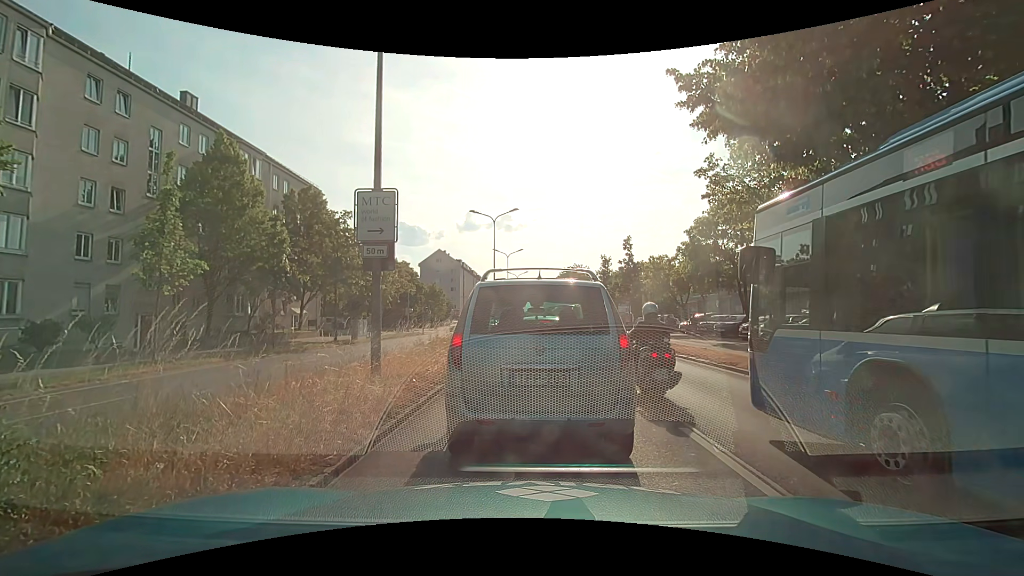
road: primary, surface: asphalt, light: Day
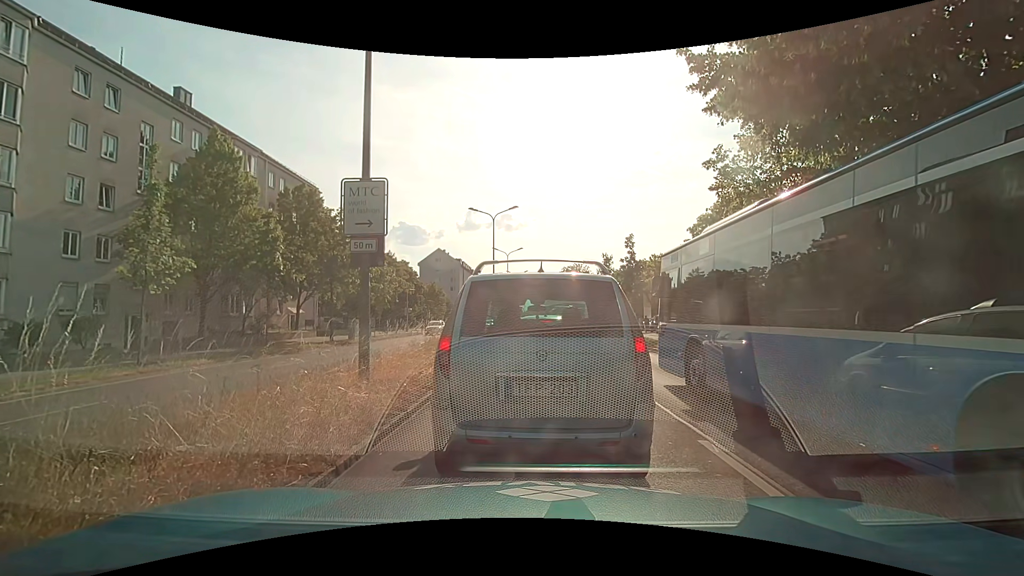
(0.0, +0.7) m; 0°
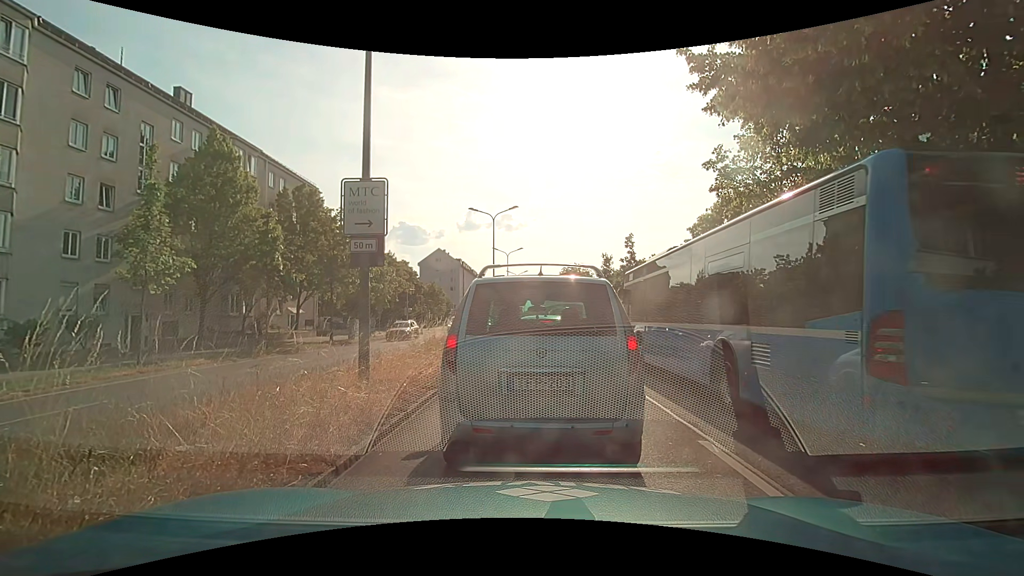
(0.0, +0.1) m; 0°
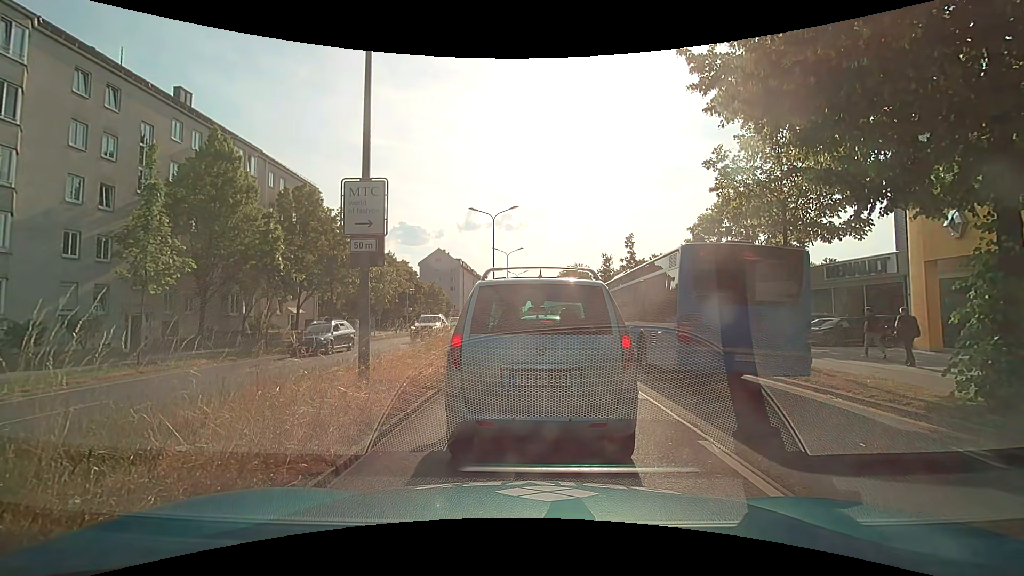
(0.0, 0.0) m; 0°
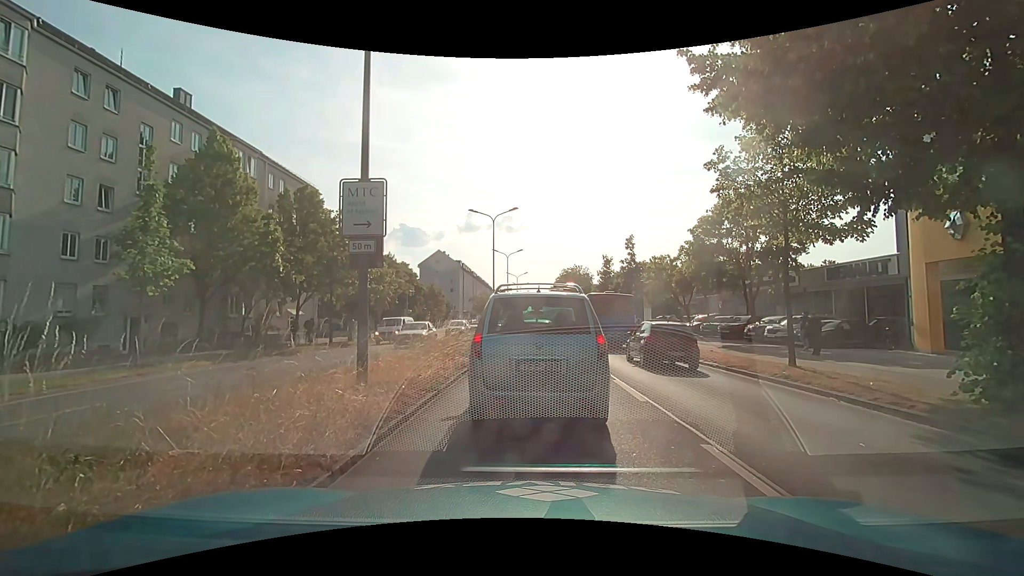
(0.0, +0.1) m; 0°
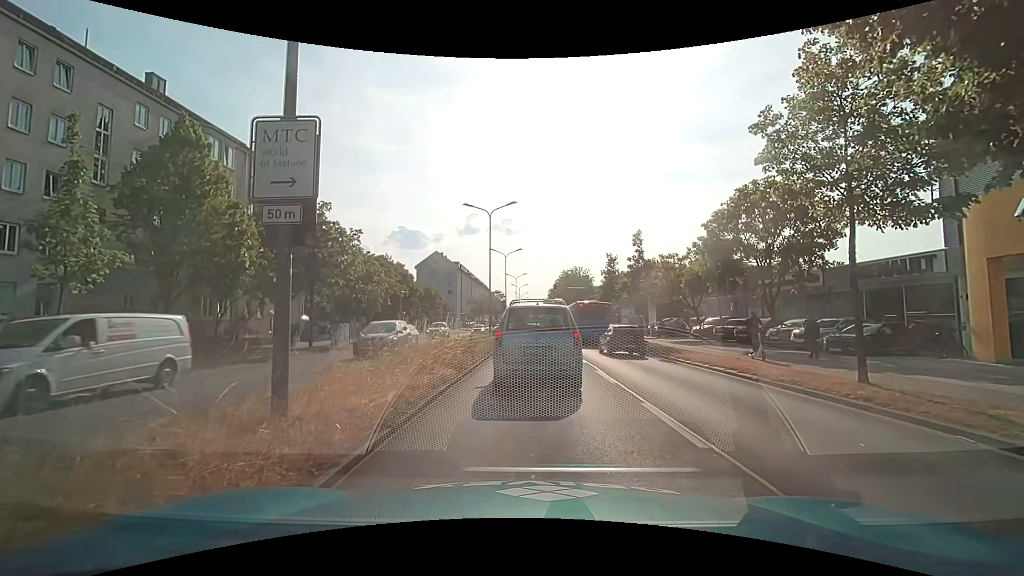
(0.0, +3.1) m; -1°
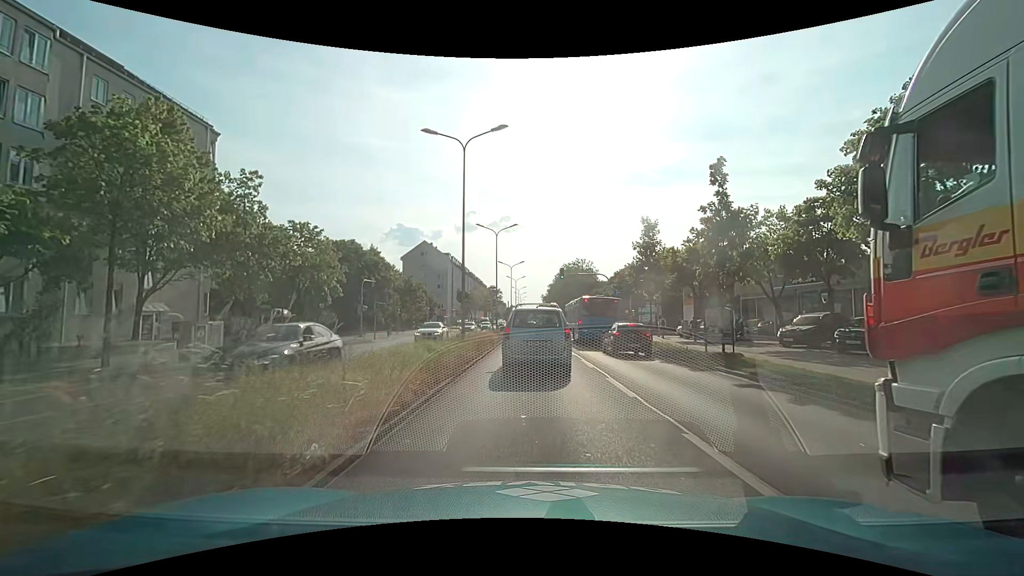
(+0.4, +14.7) m; +2°
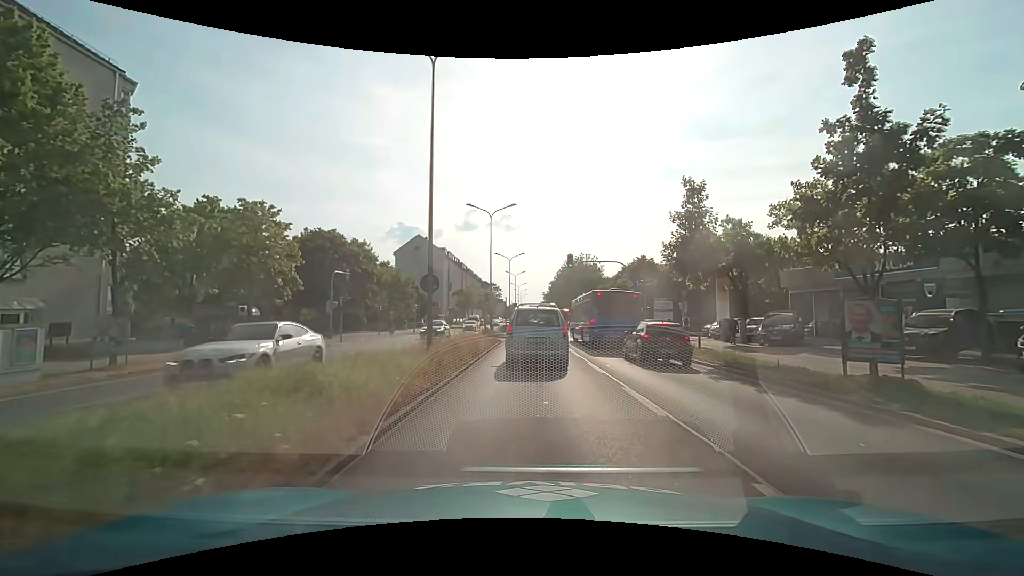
(-0.1, +8.1) m; -1°
(0, +10) (0, +20) (0, +30) (0, +40) (0, +50) (0, +60) (+1, +70) (+1, +80) (+1, +90) (+1, +100) m
